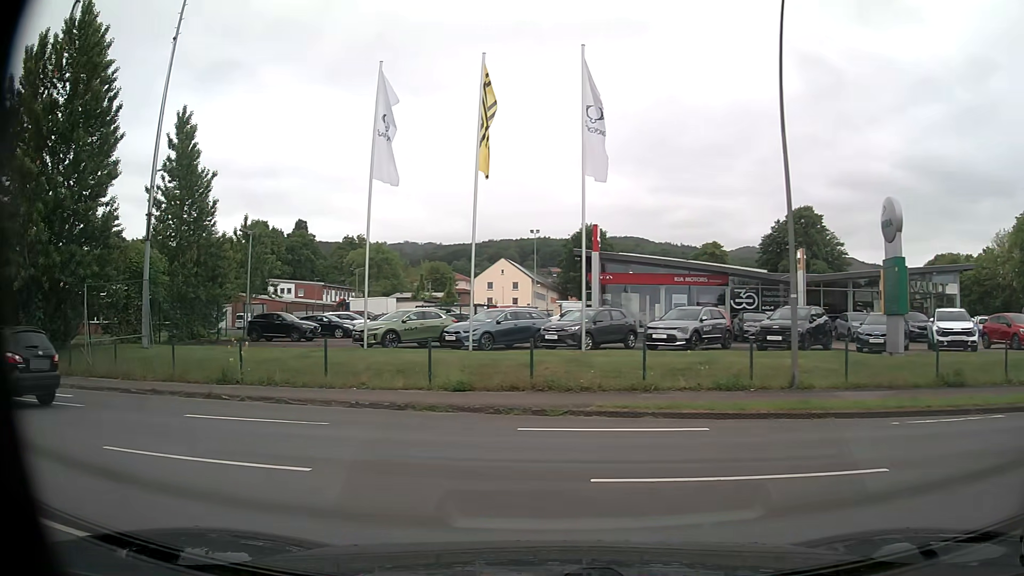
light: Day
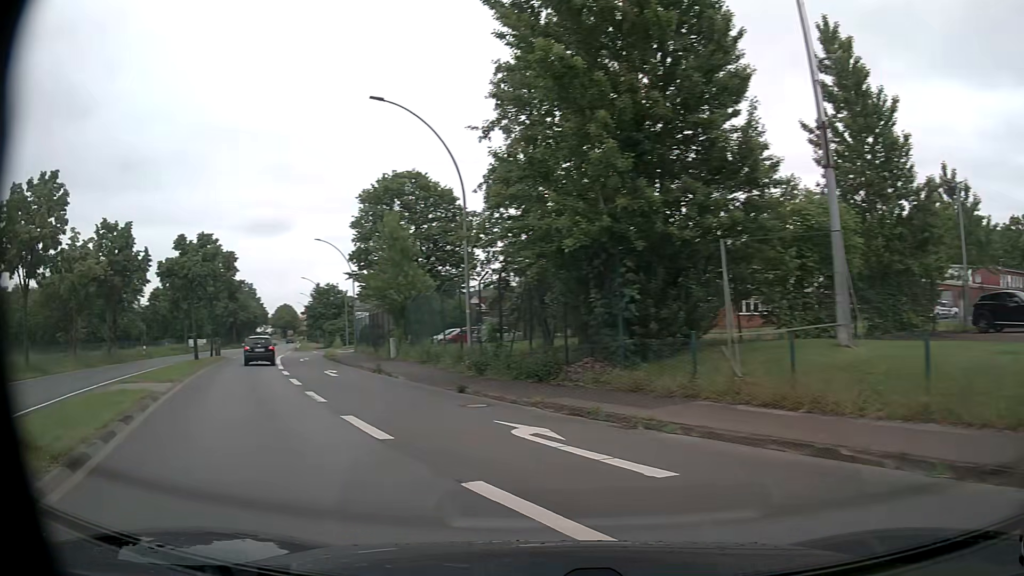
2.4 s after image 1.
(-5.3, +9.8) m; -56°
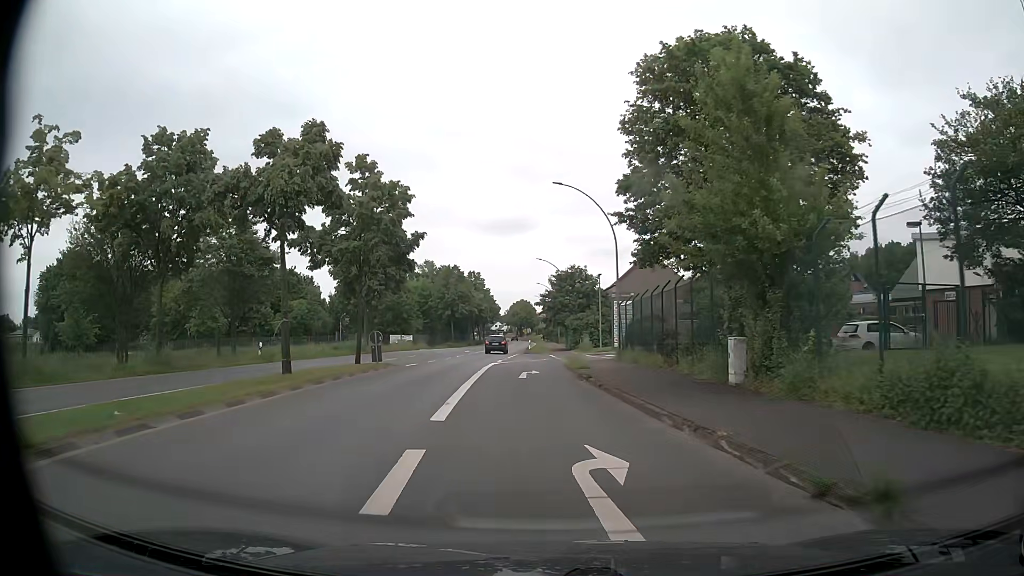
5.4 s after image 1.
(-7.2, +21.5) m; -22°
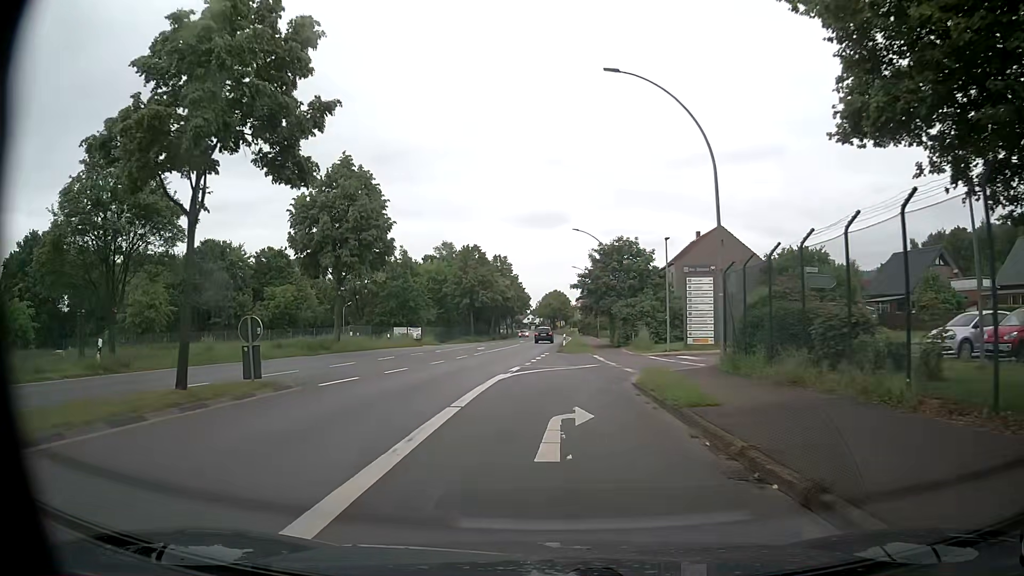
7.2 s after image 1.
(-0.4, +16.3) m; -3°
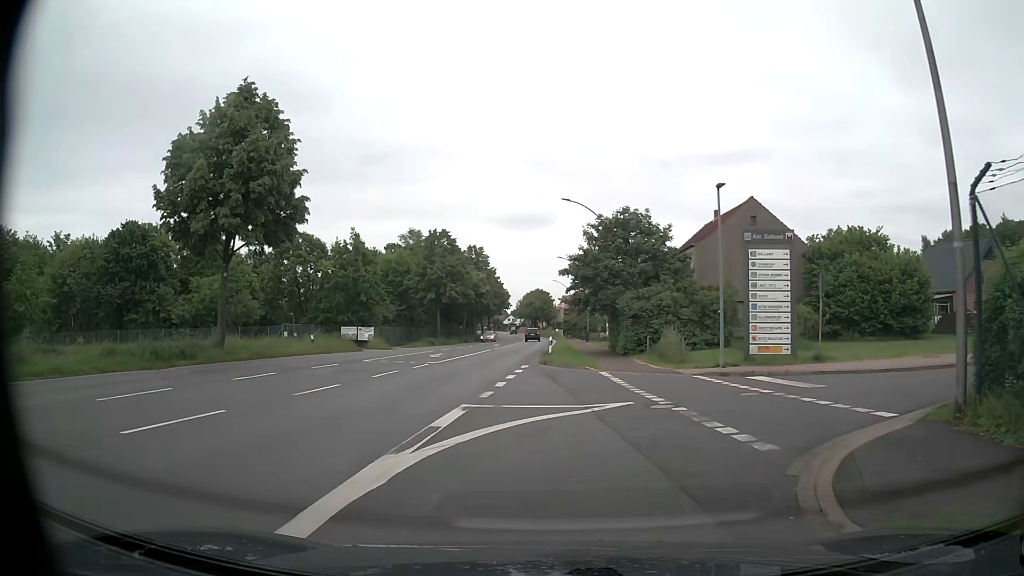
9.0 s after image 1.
(+0.1, +13.6) m; +2°
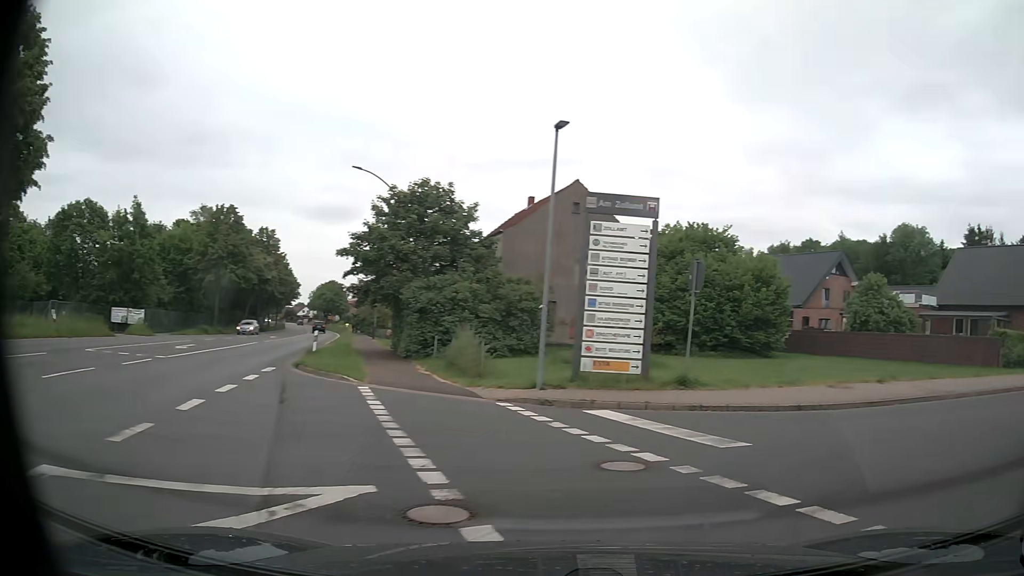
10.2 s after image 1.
(+0.6, +7.0) m; +15°
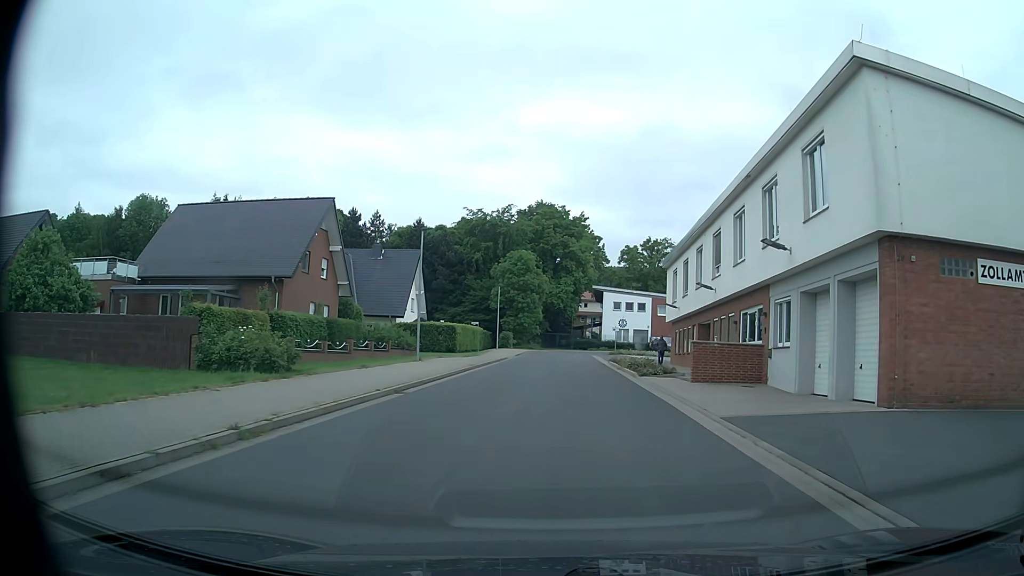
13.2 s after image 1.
(+9.7, +11.1) m; +67°
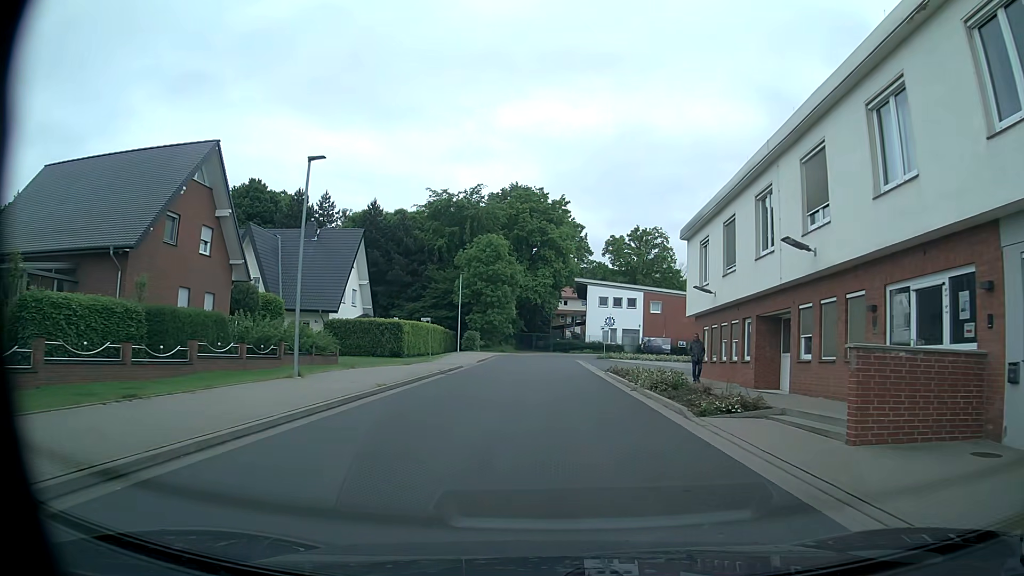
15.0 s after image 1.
(+0.3, +13.2) m; +1°
